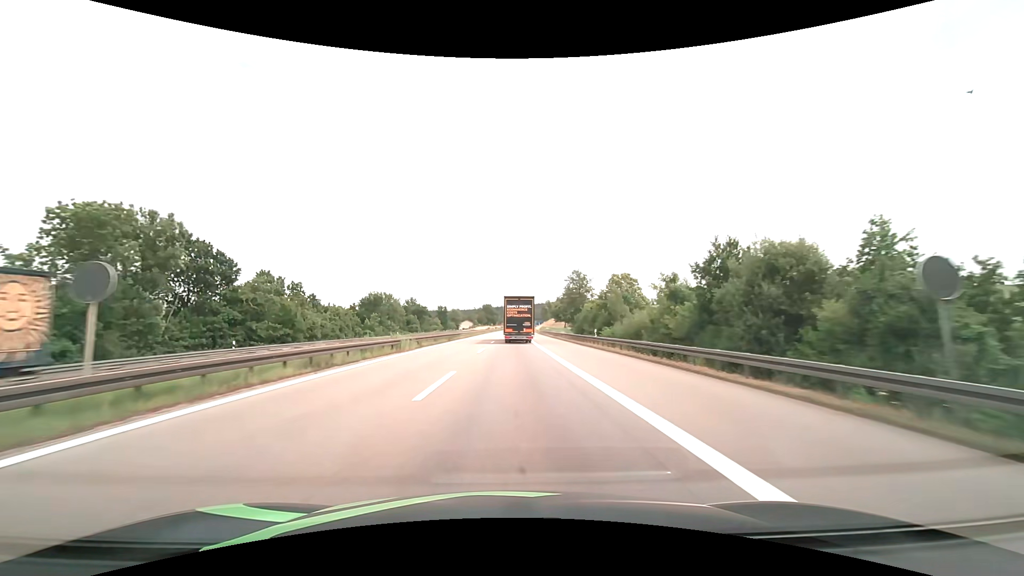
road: motorway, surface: asphalt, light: Day
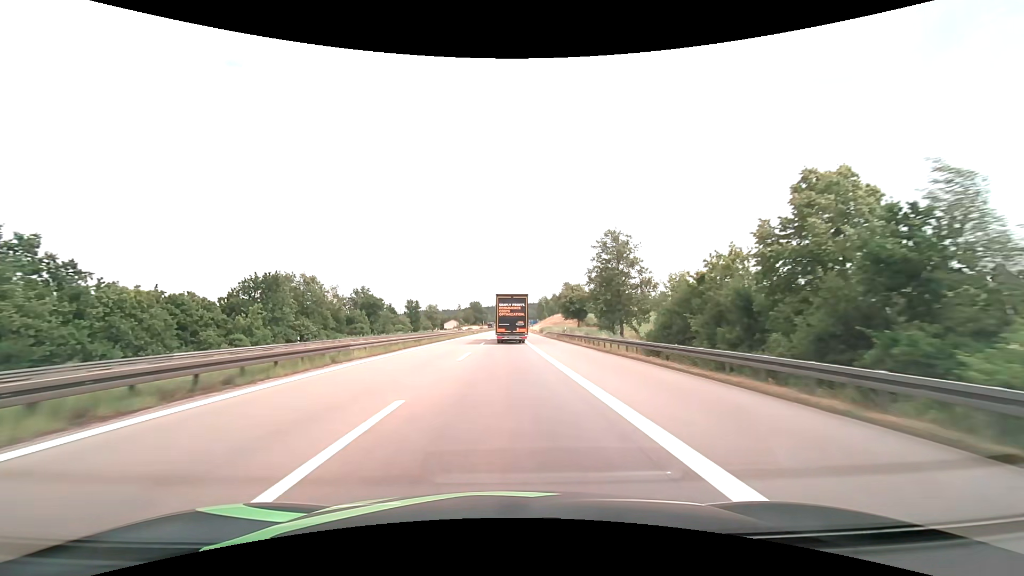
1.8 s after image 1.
(+0.4, +41.7) m; +1°
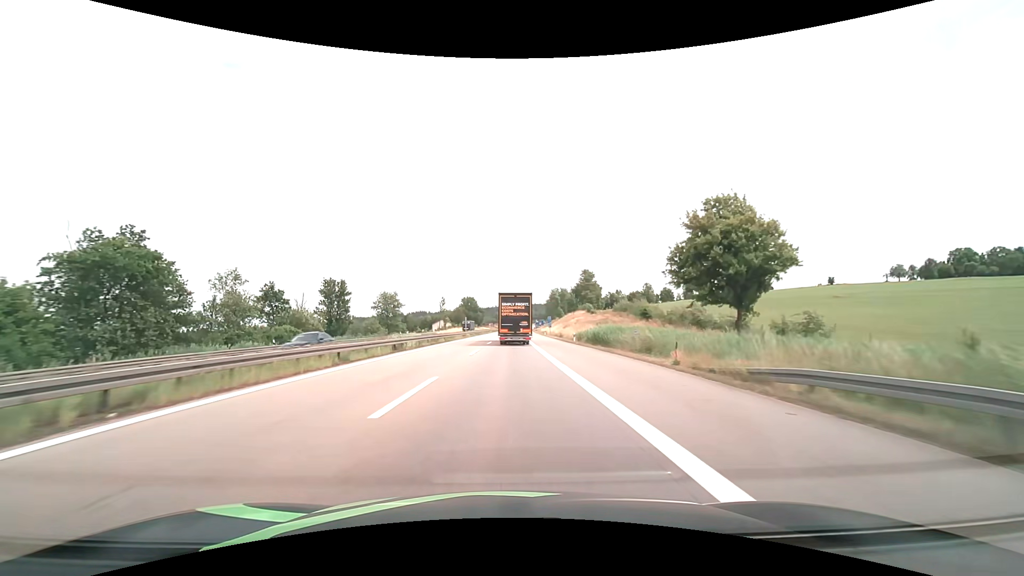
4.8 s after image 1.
(+0.1, +66.6) m; 0°
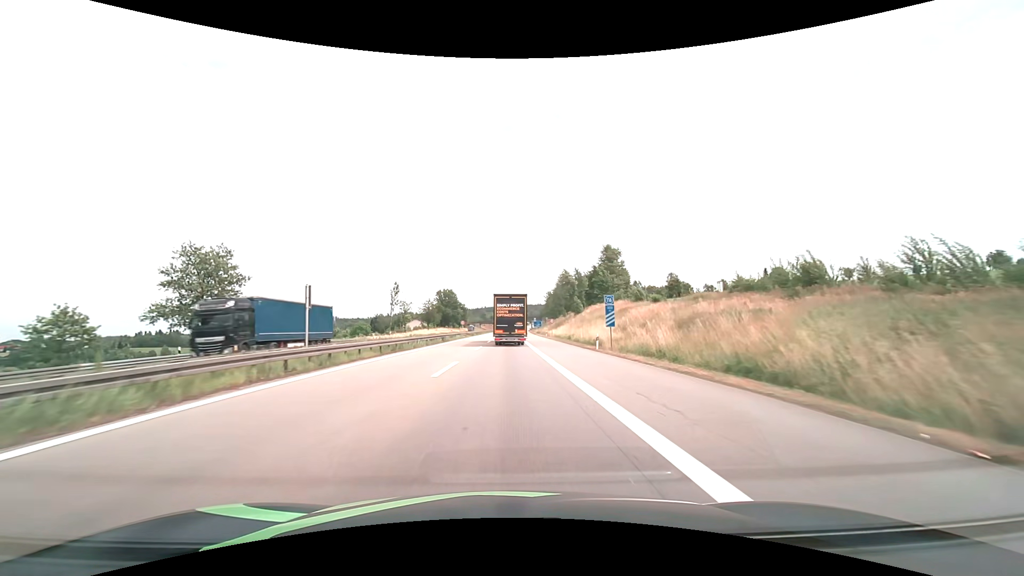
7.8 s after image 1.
(+0.7, +64.8) m; +1°
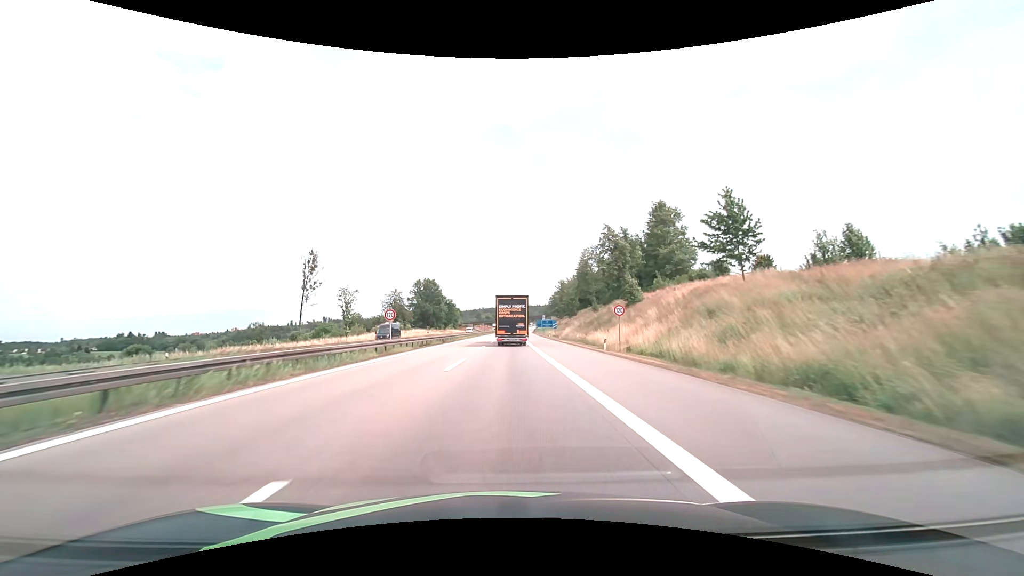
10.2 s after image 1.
(+0.1, +51.5) m; 0°
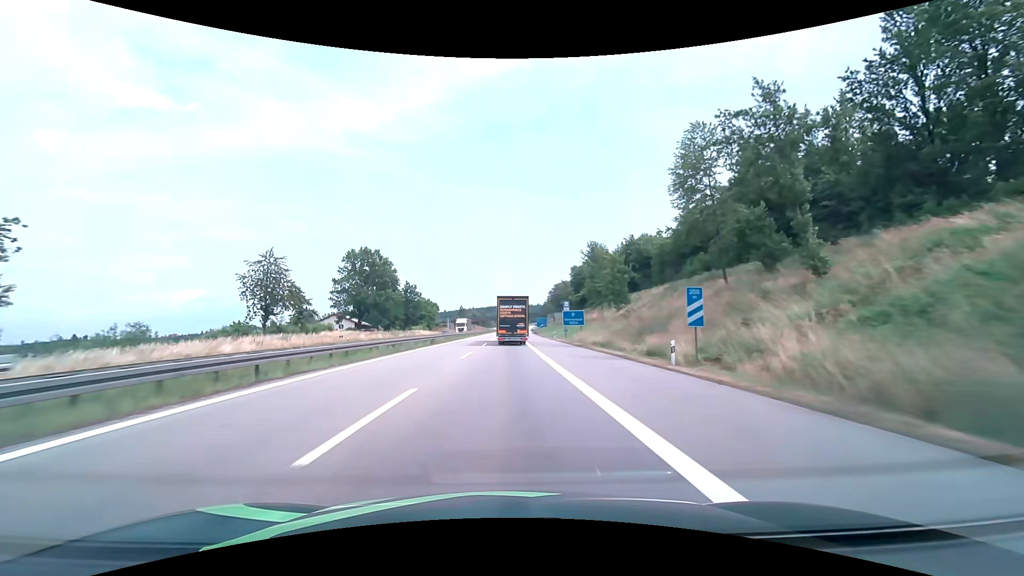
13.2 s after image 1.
(+0.4, +64.8) m; +1°
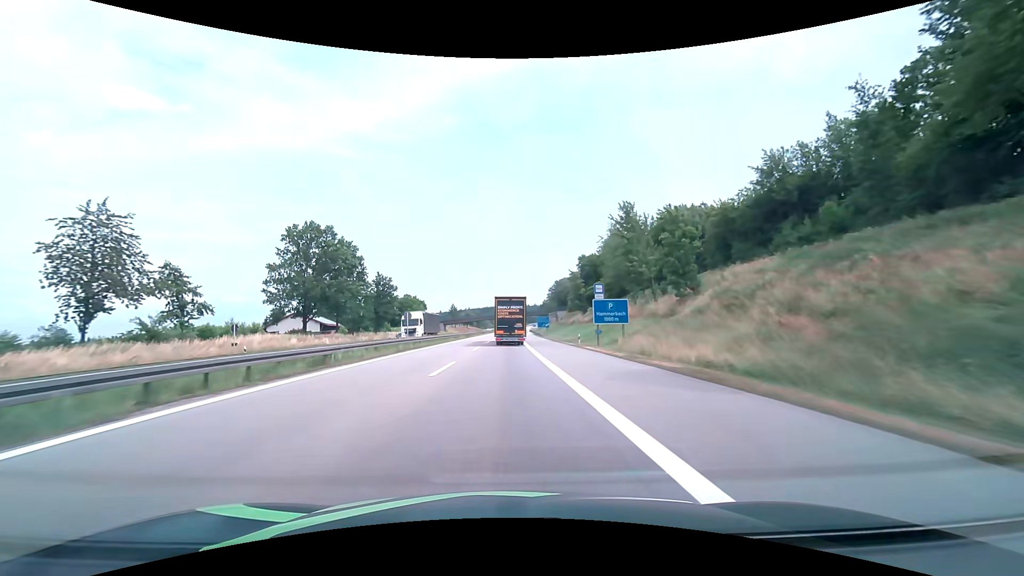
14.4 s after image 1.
(+0.1, +26.2) m; +1°
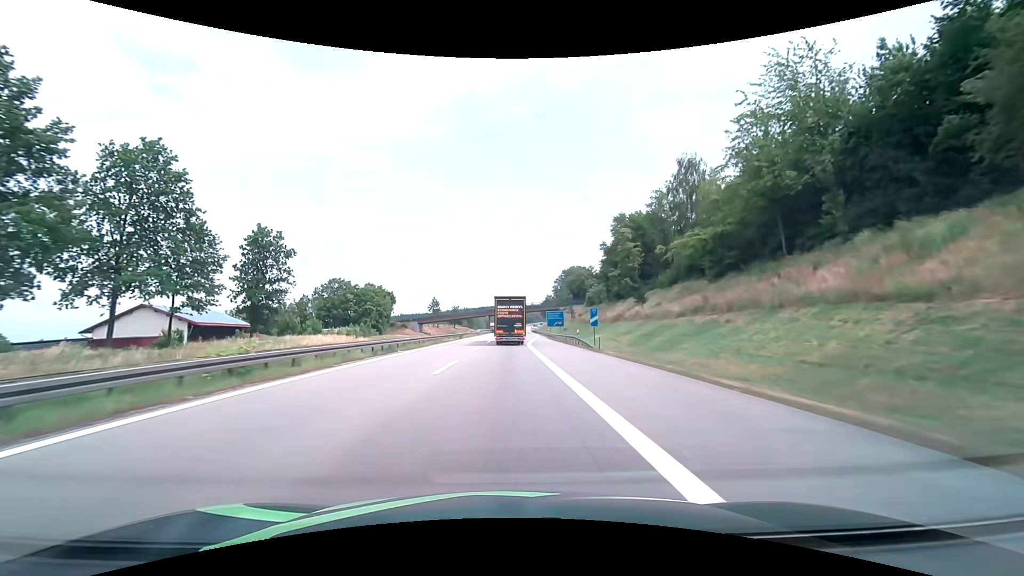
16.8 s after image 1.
(+0.2, +53.0) m; 0°
(0, +10) (0, +20) (0, +30) (0, +40) (0, +50) (+1, +60) (+1, +70) (+1, +80) (+2, +90) (+3, +100) m
